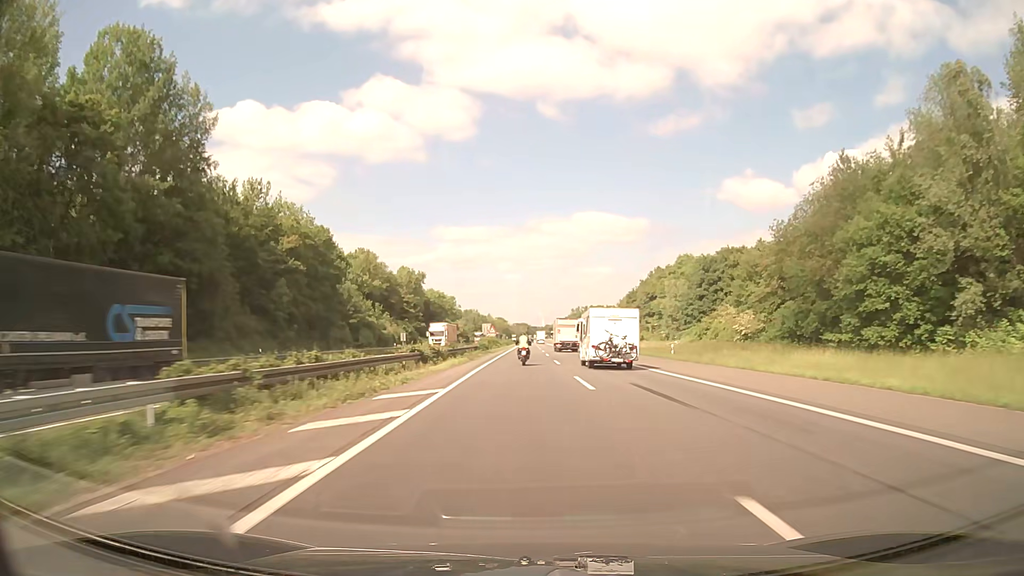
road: motorway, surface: asphalt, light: Day
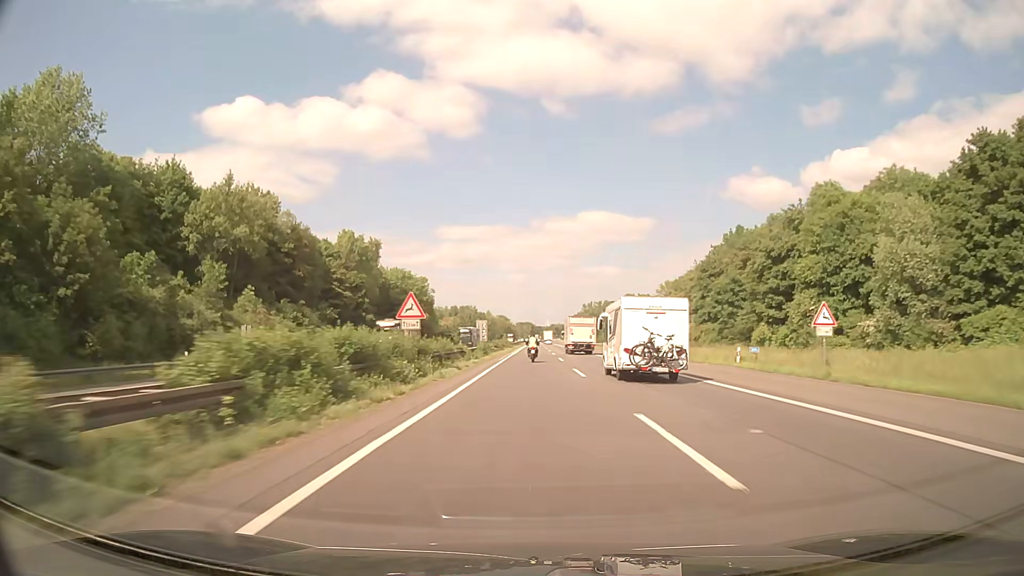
(-0.3, +67.7) m; 0°
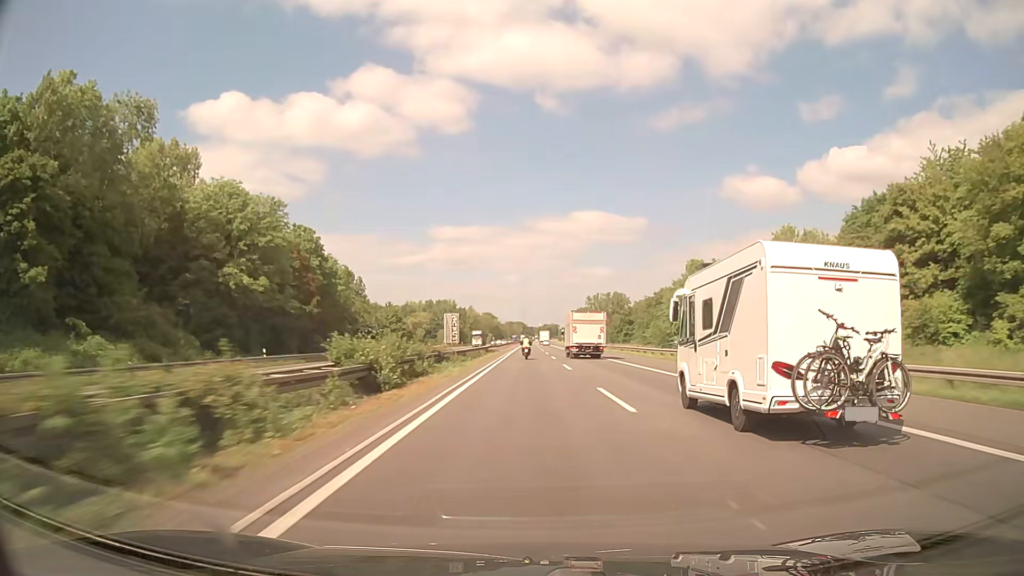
(+0.5, +87.0) m; +1°
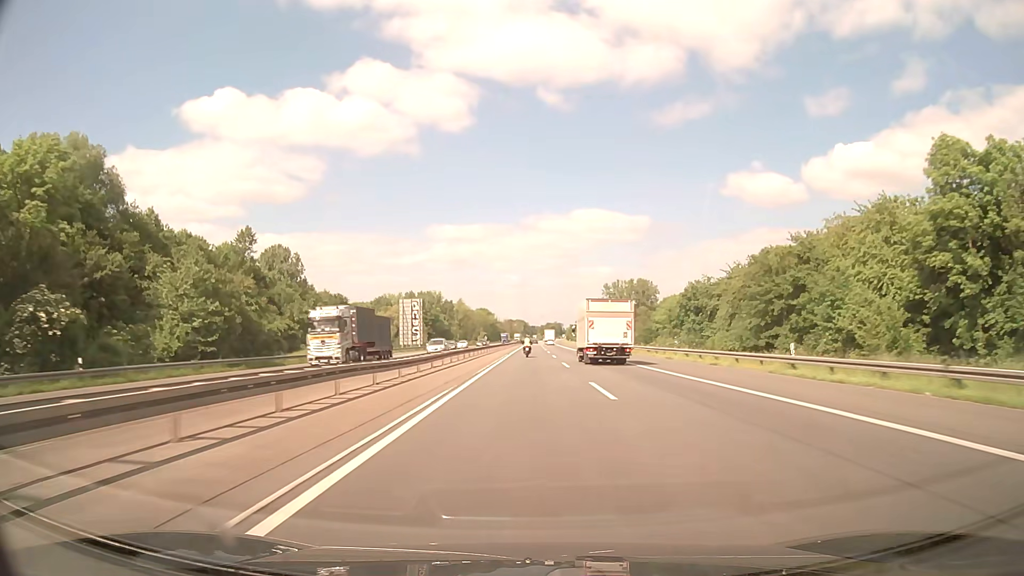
(0.0, +72.8) m; 0°
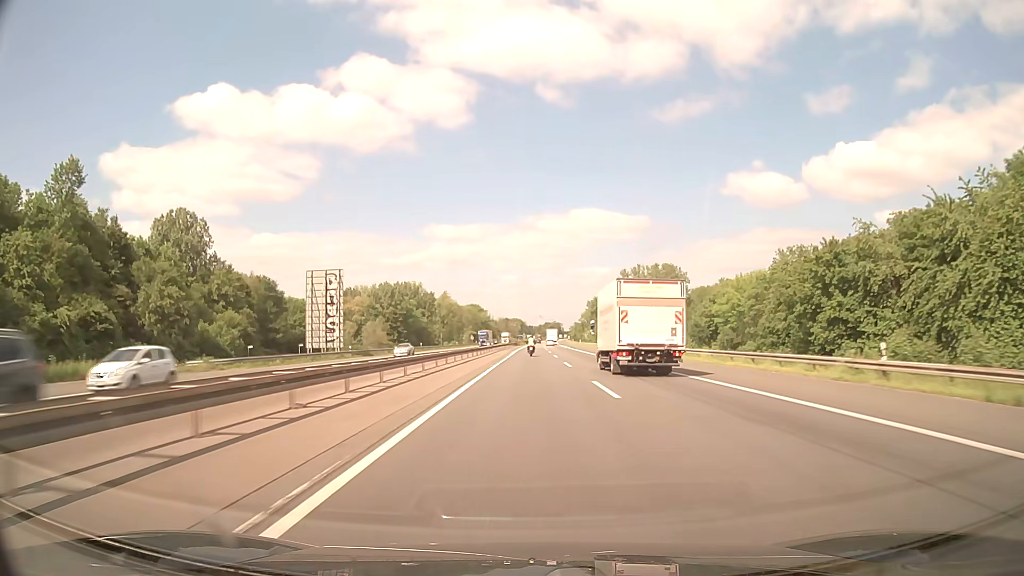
(0.0, +55.9) m; 0°
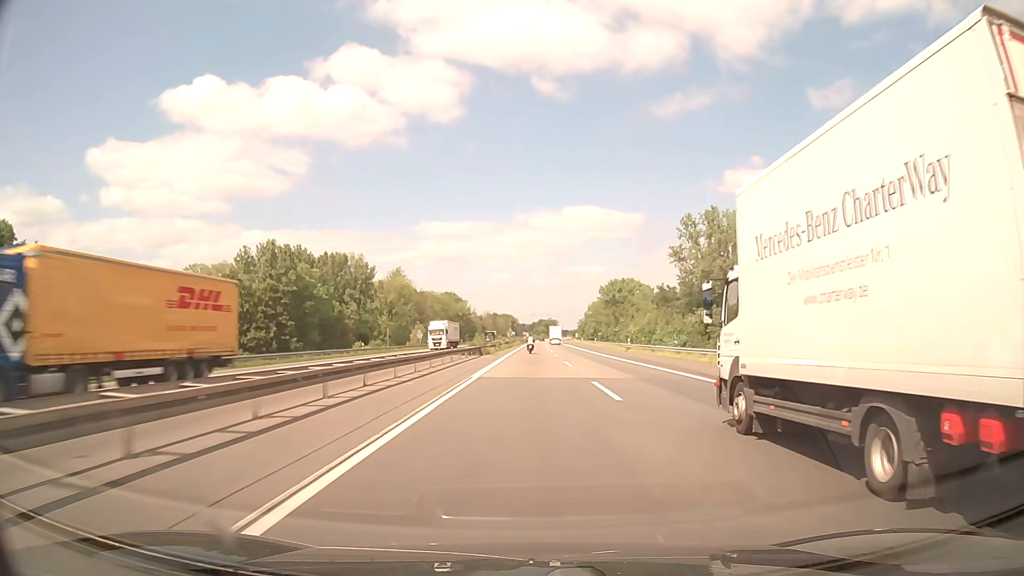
(+0.6, +94.2) m; +1°
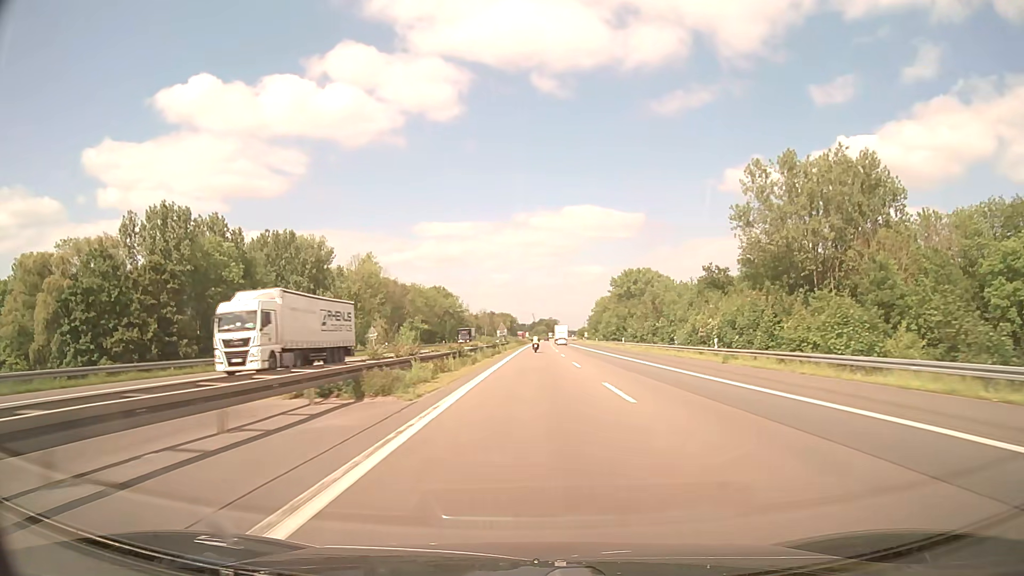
(0.0, +37.9) m; 0°
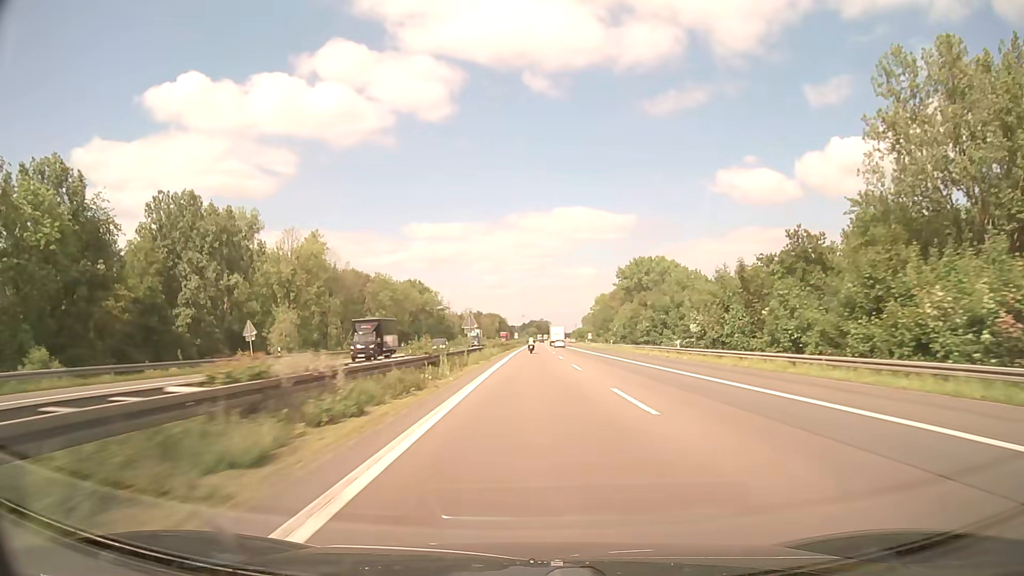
(+0.2, +37.9) m; +1°
(0, +10) (0, +20) (0, +30) (0, +40) (0, +50) (+1, +60) (+1, +70) (+1, +80) (+1, +90) (+1, +100) m
